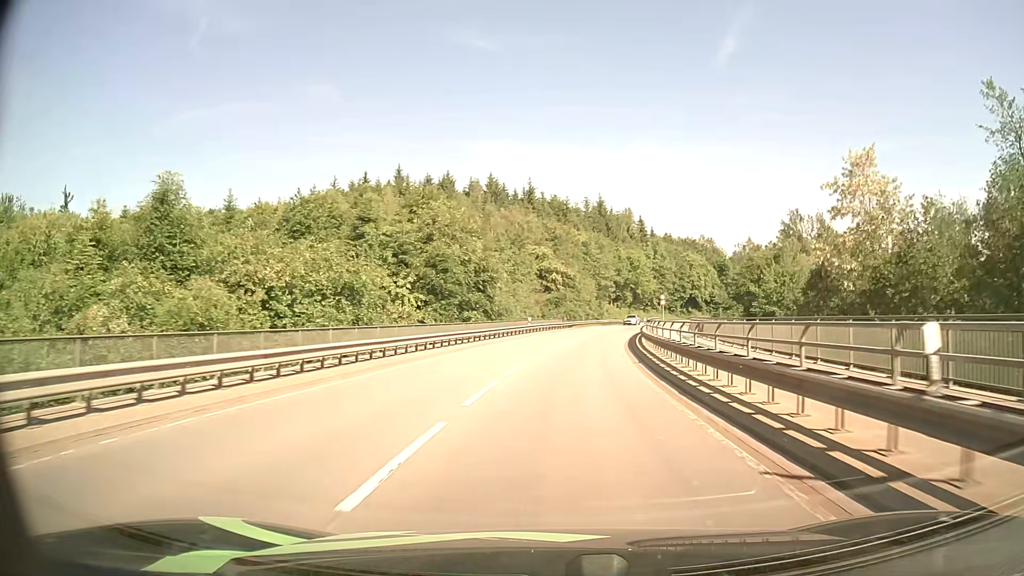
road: secondary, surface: asphalt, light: Day
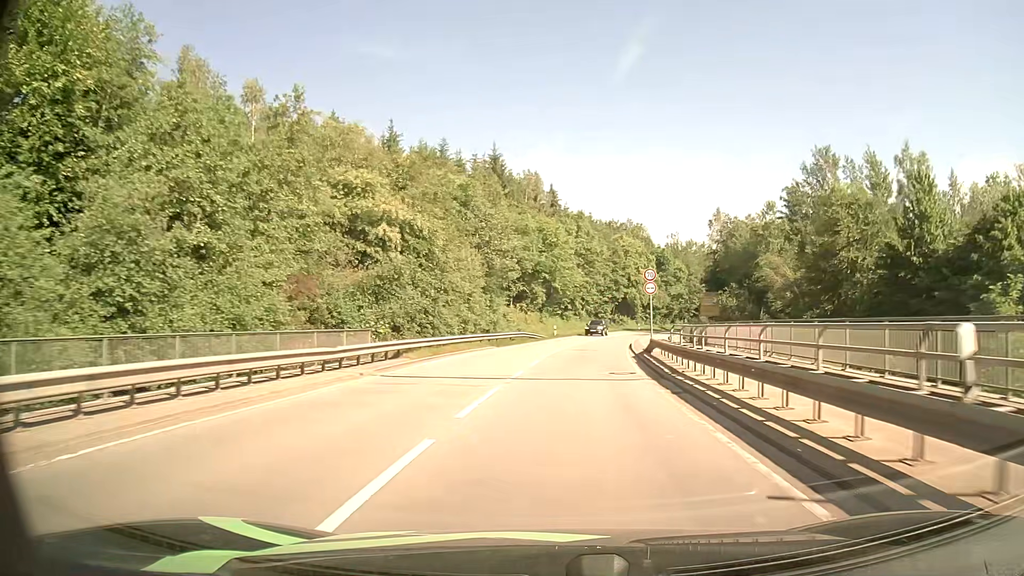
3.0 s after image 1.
(+3.9, +48.8) m; +9°
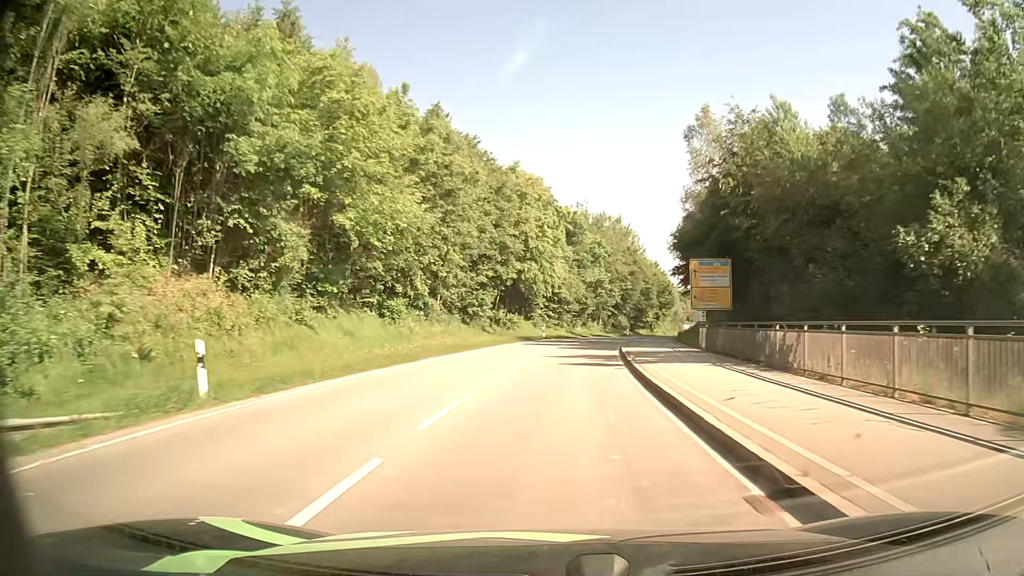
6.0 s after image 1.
(+4.3, +48.7) m; +10°
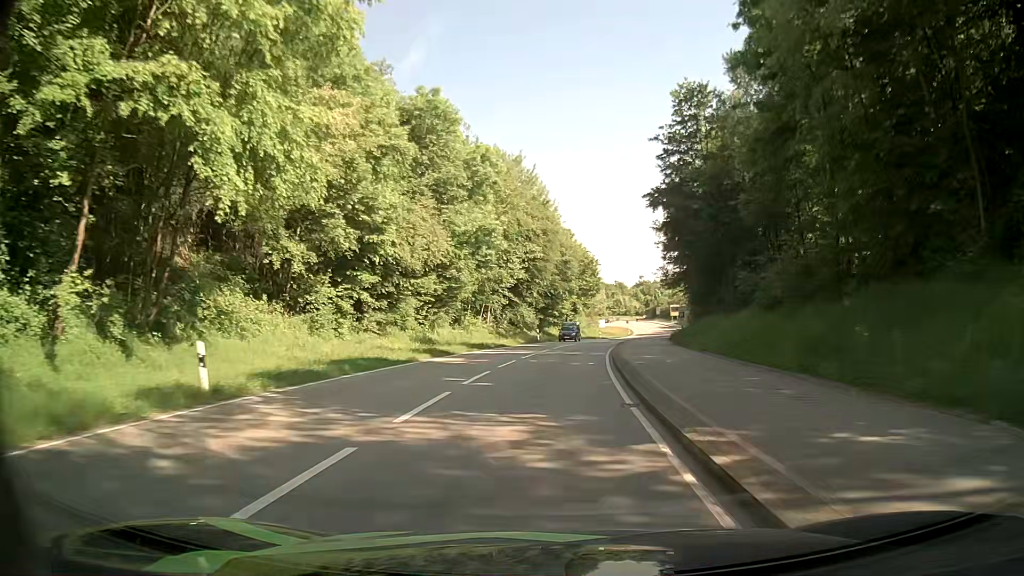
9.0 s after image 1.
(+4.0, +47.1) m; +9°
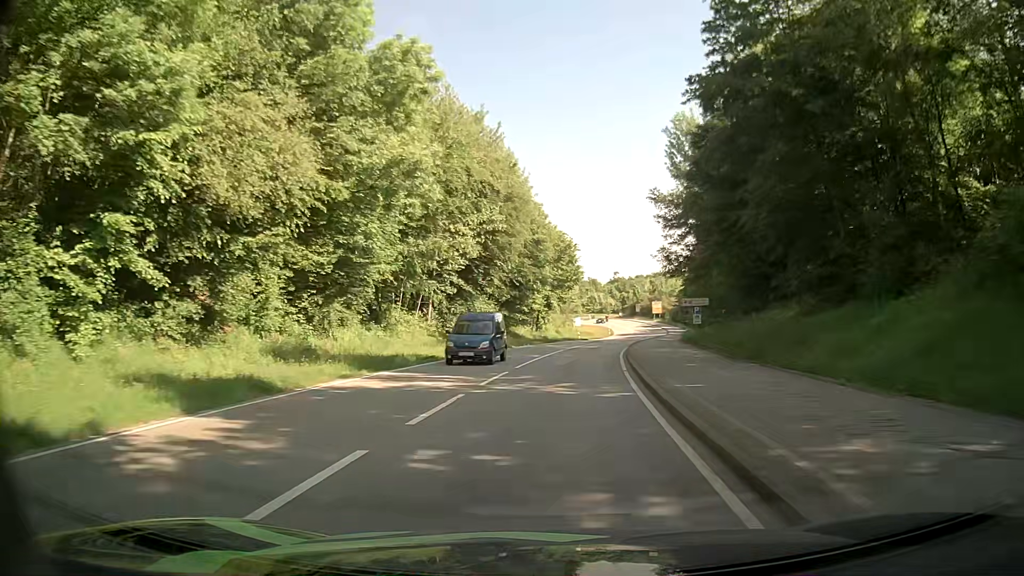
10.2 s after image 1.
(+0.3, +17.8) m; +2°
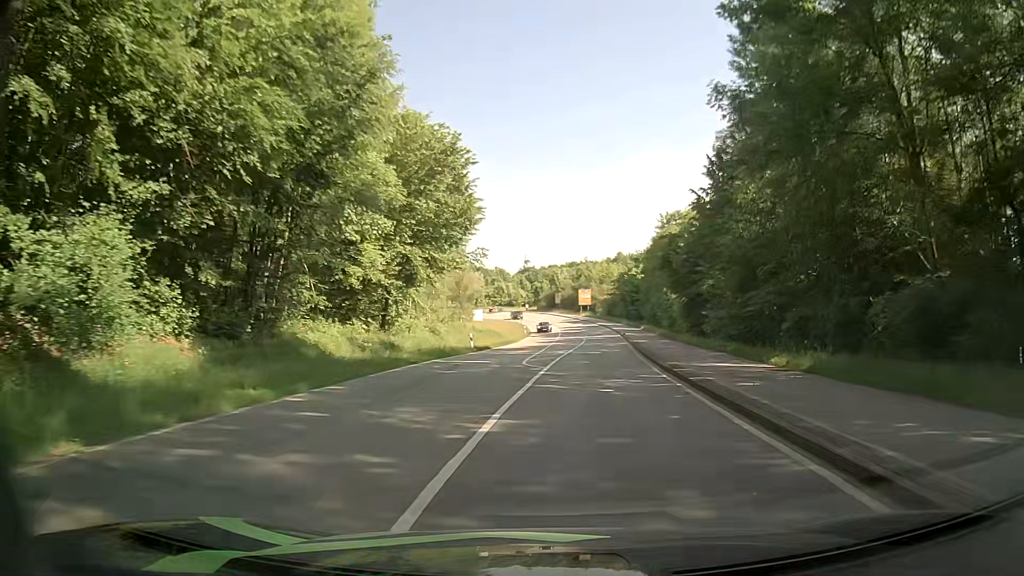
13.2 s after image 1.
(+3.2, +42.9) m; +8°
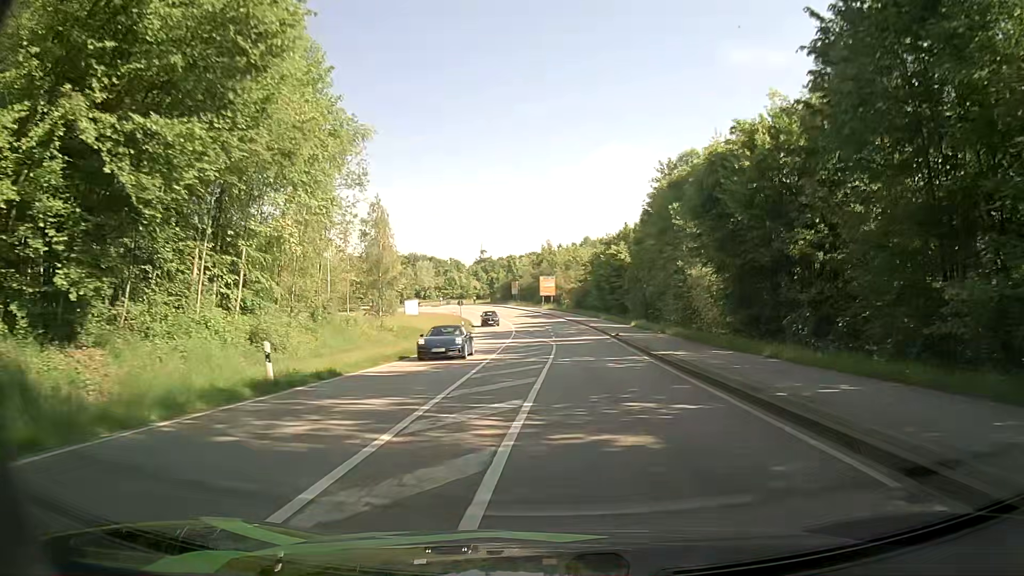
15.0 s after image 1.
(+0.9, +25.6) m; +3°
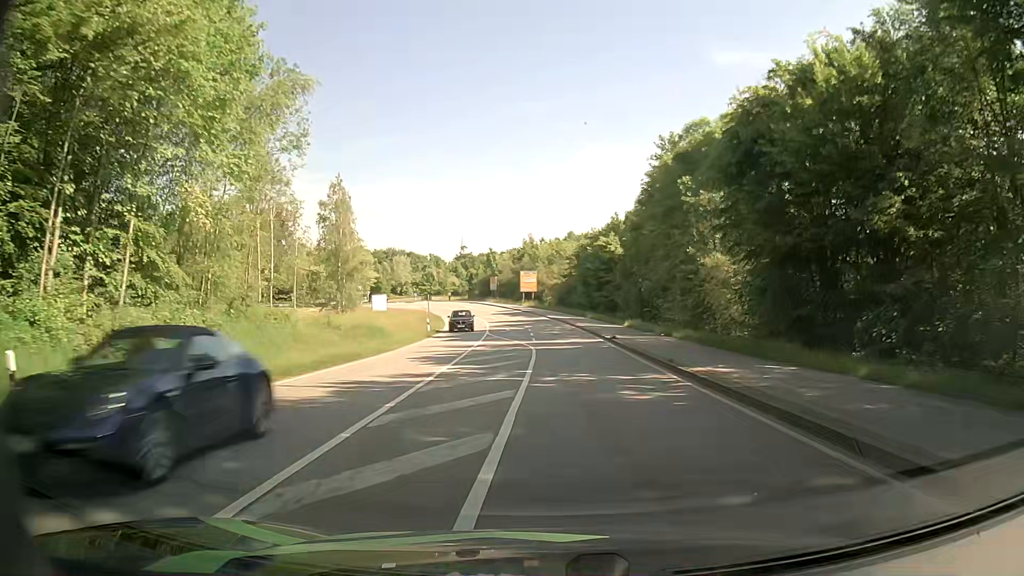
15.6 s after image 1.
(+0.1, +8.2) m; +2°
(0, +10) (0, +20) (0, +30) (-1, +40) (-2, +50) (-4, +60) (-5, +70) (-7, +79) (-10, +89) (-13, +99) m
